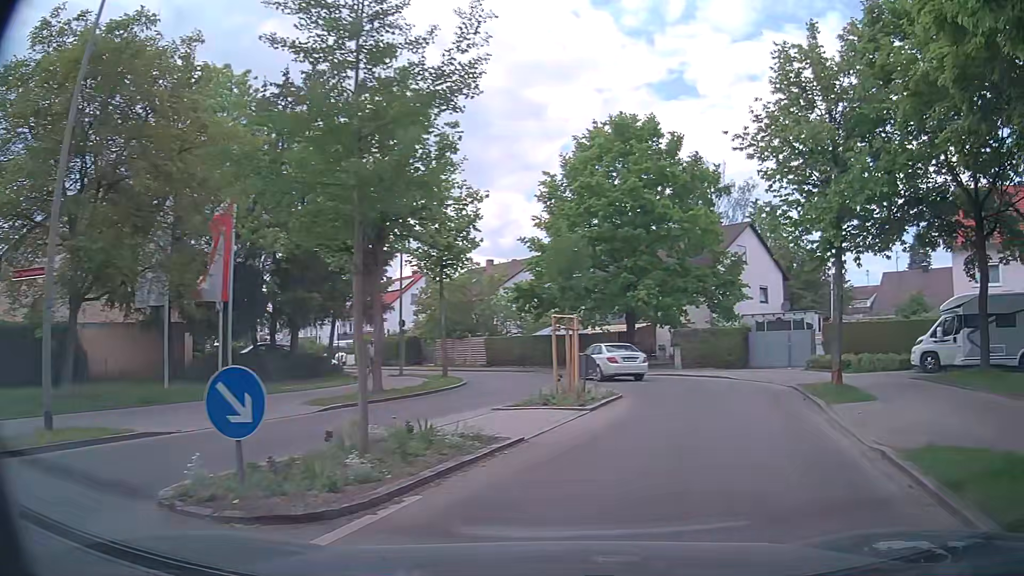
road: residential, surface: asphalt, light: Day
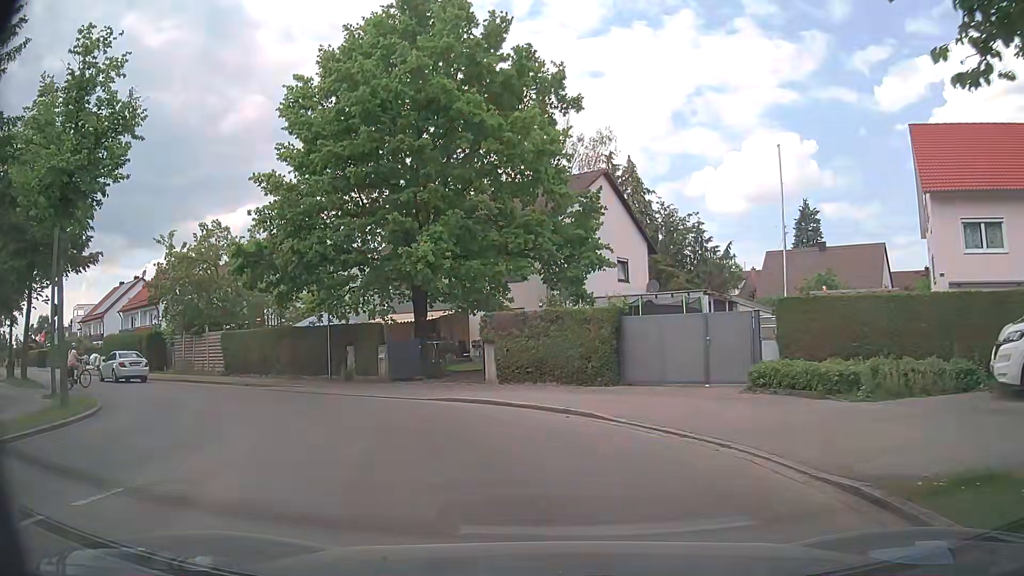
(+2.8, +14.7) m; +13°
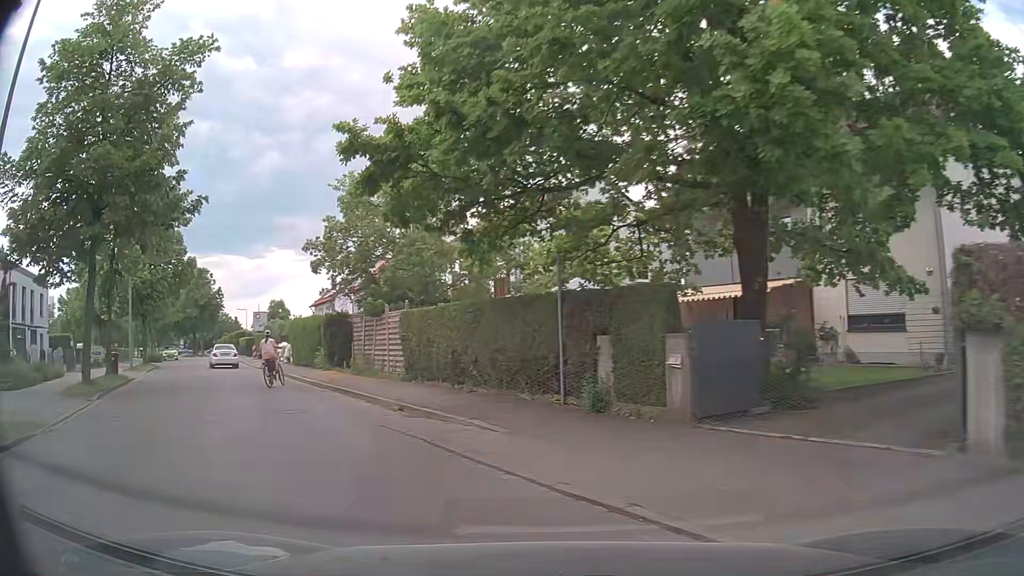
(-2.0, +12.7) m; -24°
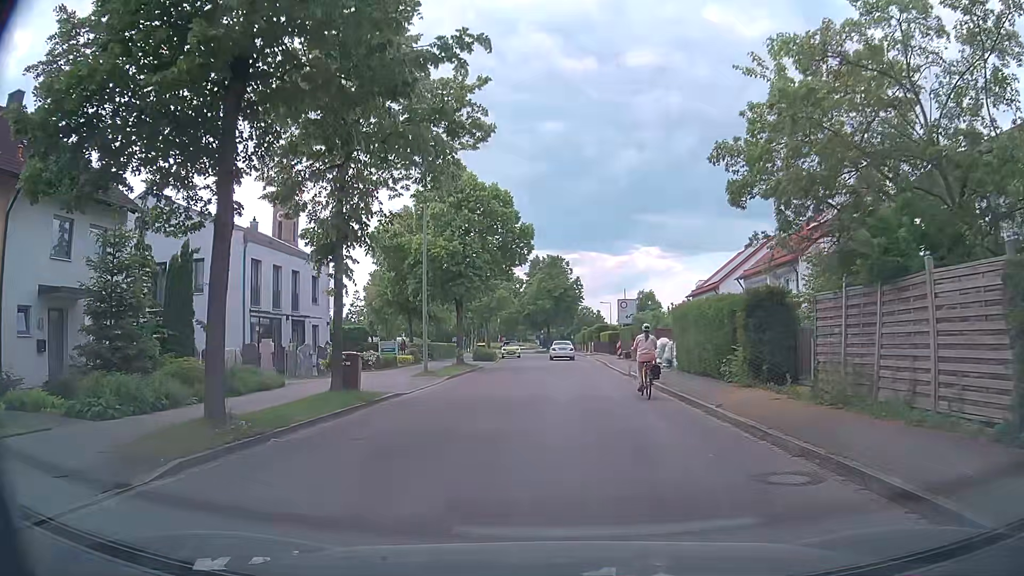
(-4.2, +11.7) m; -30°
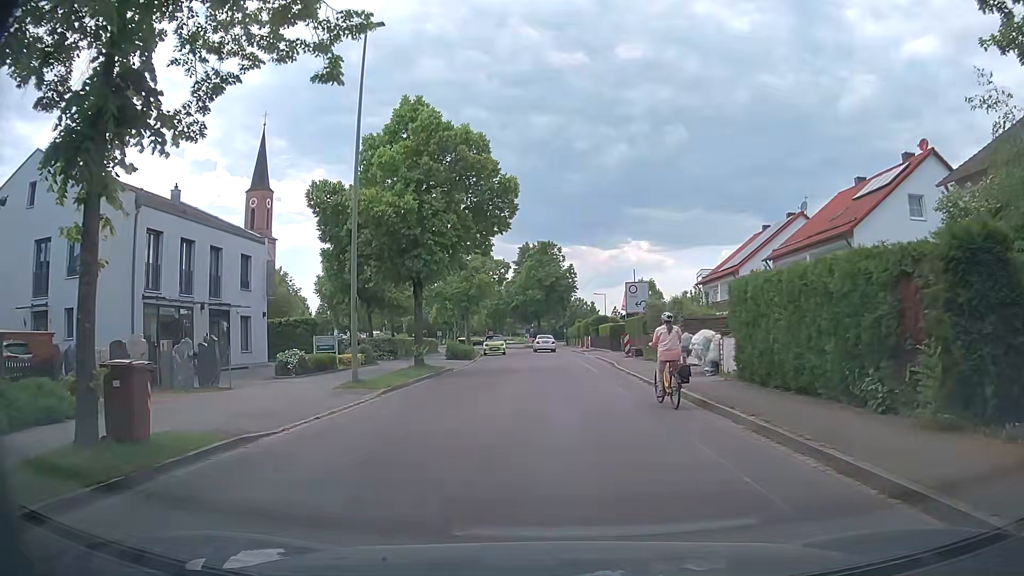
(-0.1, +9.2) m; +1°
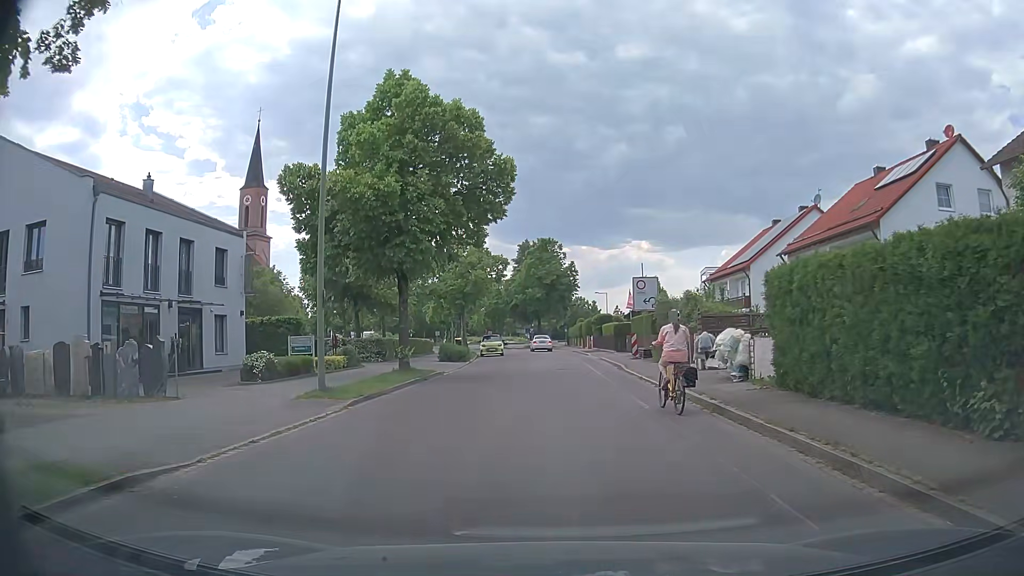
(-0.1, +2.9) m; -1°
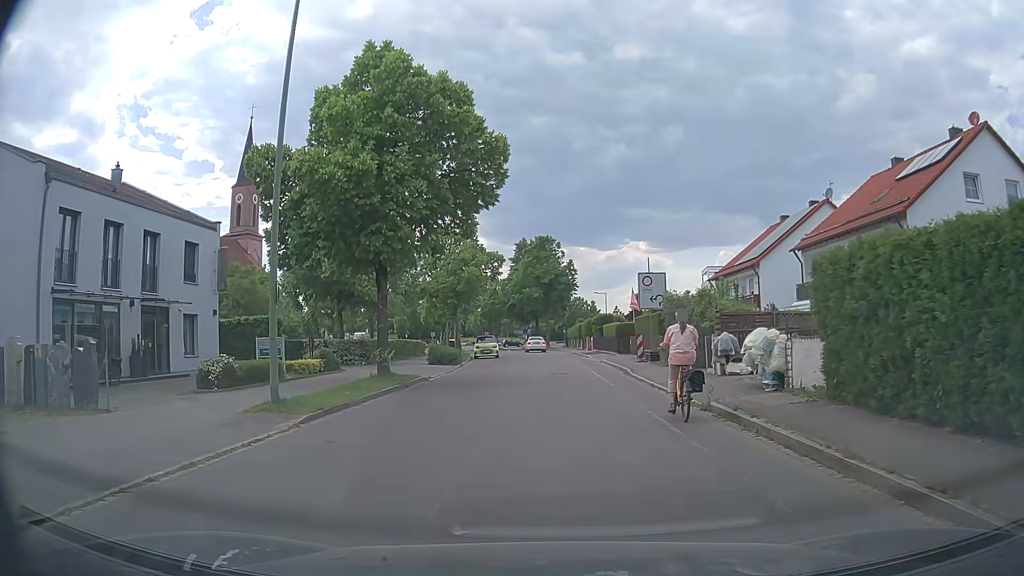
(0.0, +2.7) m; -1°
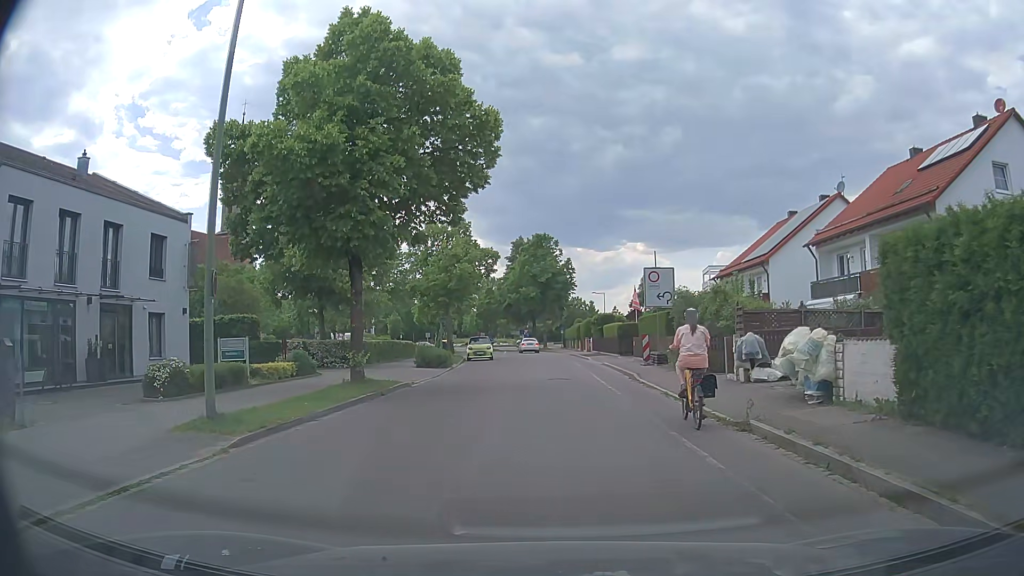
(0.0, +2.6) m; +2°
(0, +10) (0, +20) (-1, +30) (-1, +40) (-3, +50) (-4, +60) (-4, +70) (-5, +80) (-6, +90) (-8, +100) m
